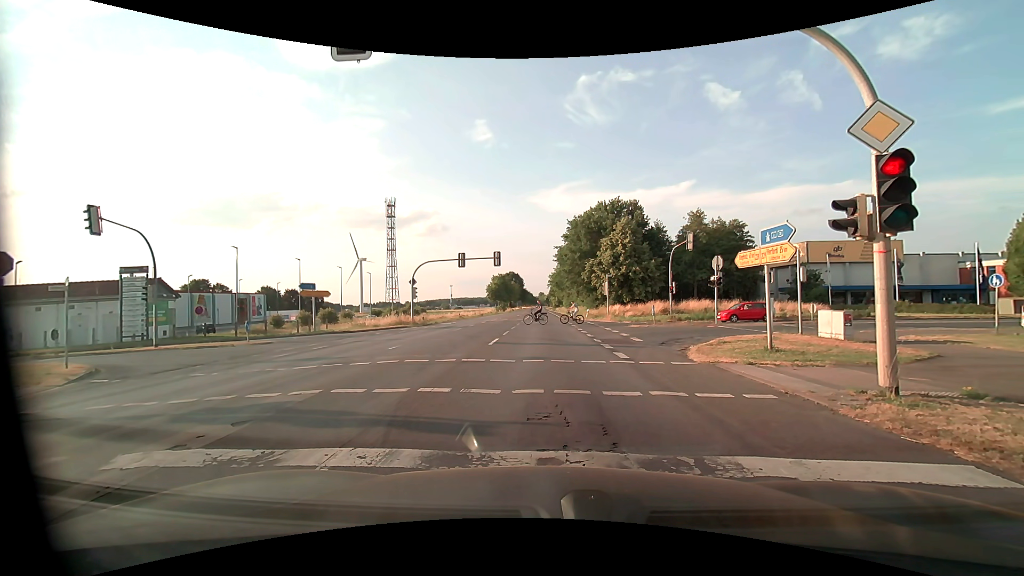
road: primary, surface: asphalt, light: Day
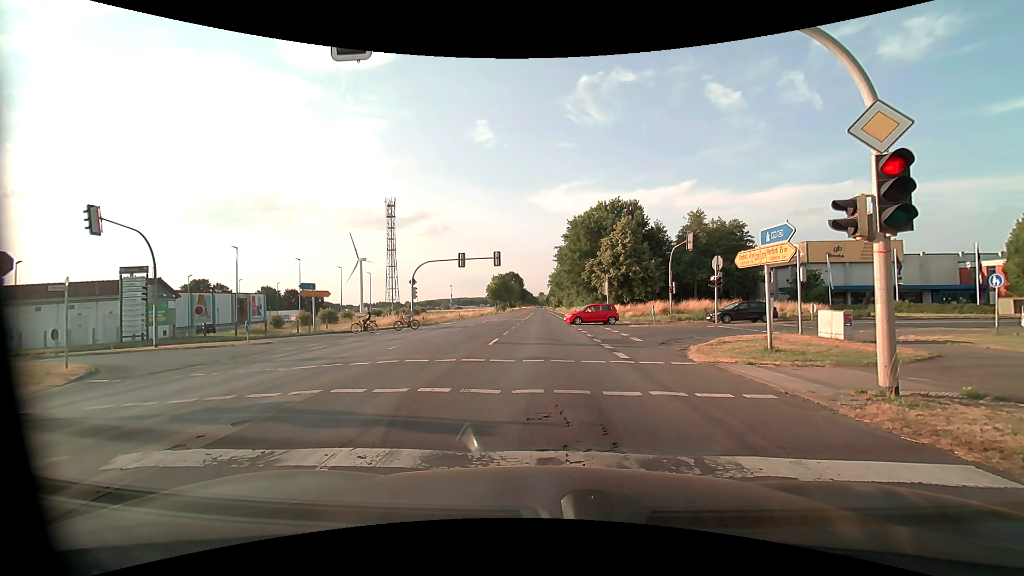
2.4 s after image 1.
(0.0, 0.0) m; 0°
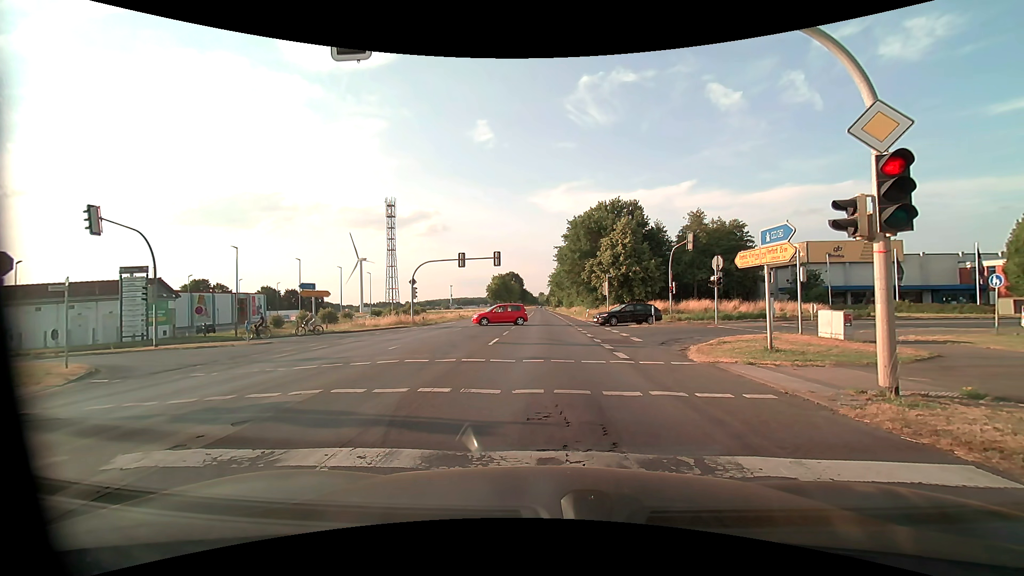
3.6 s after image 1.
(0.0, 0.0) m; 0°
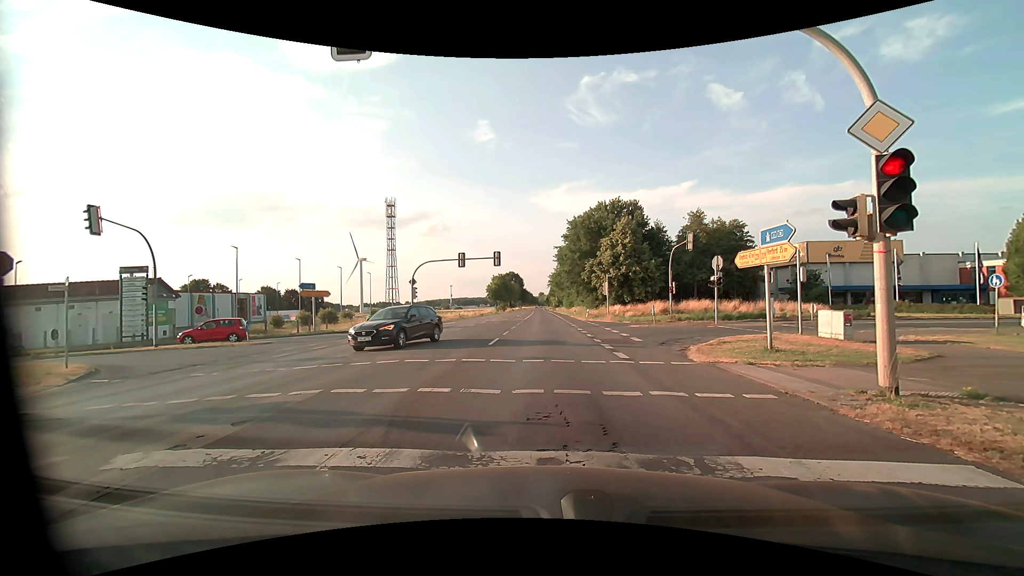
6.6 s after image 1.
(0.0, 0.0) m; 0°
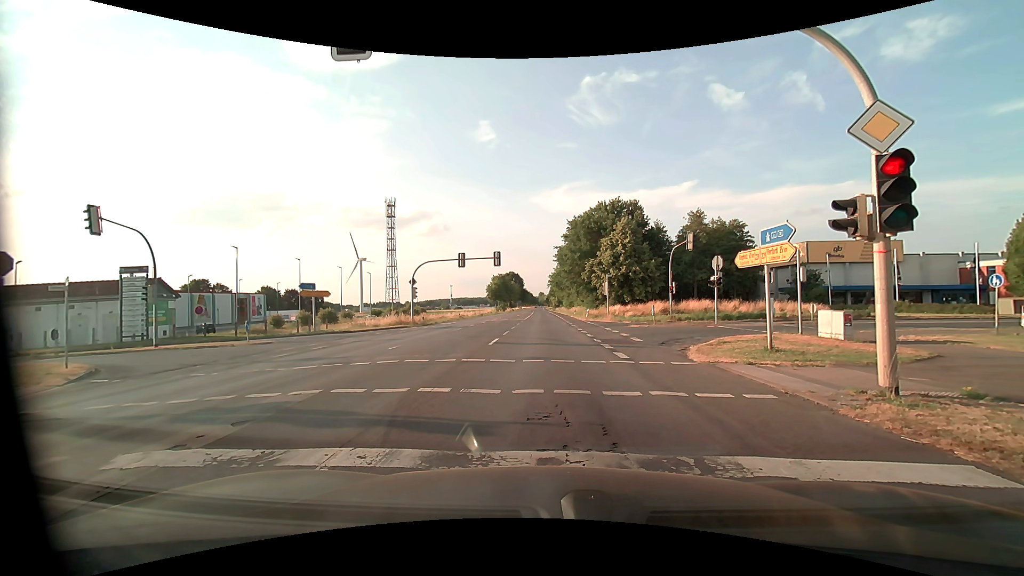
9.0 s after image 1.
(0.0, 0.0) m; 0°
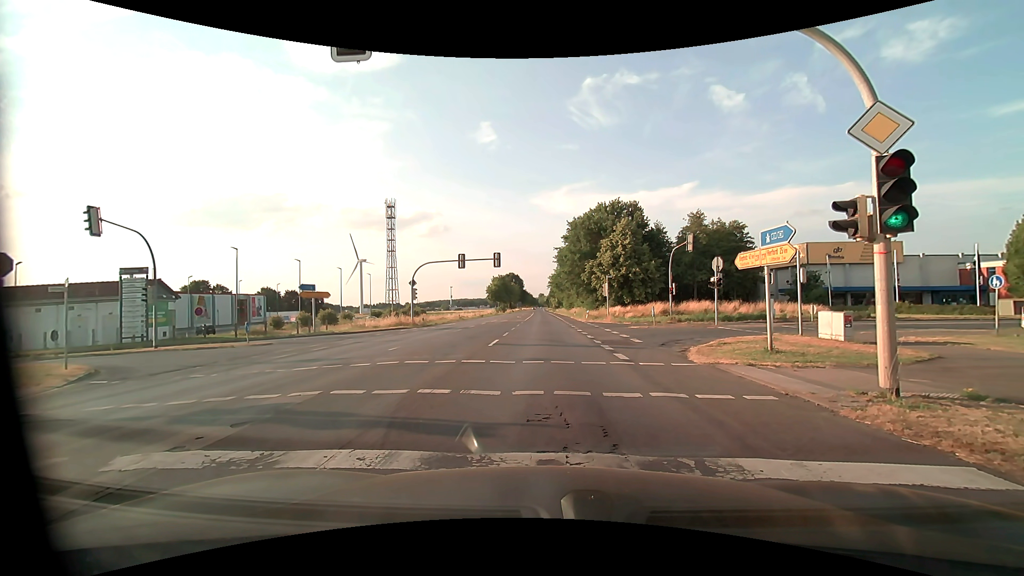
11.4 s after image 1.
(0.0, 0.0) m; 0°
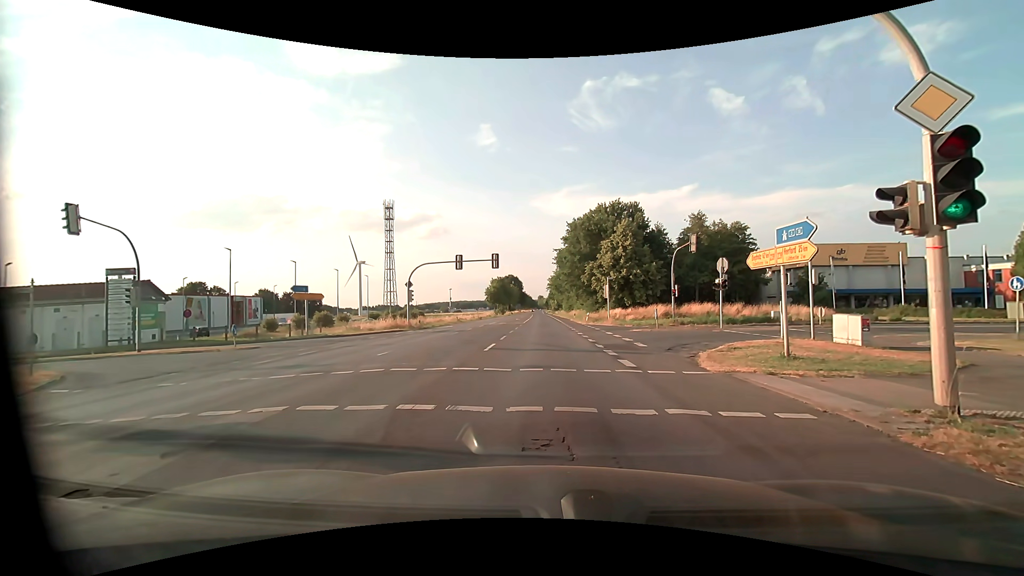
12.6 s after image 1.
(0.0, +1.1) m; +1°
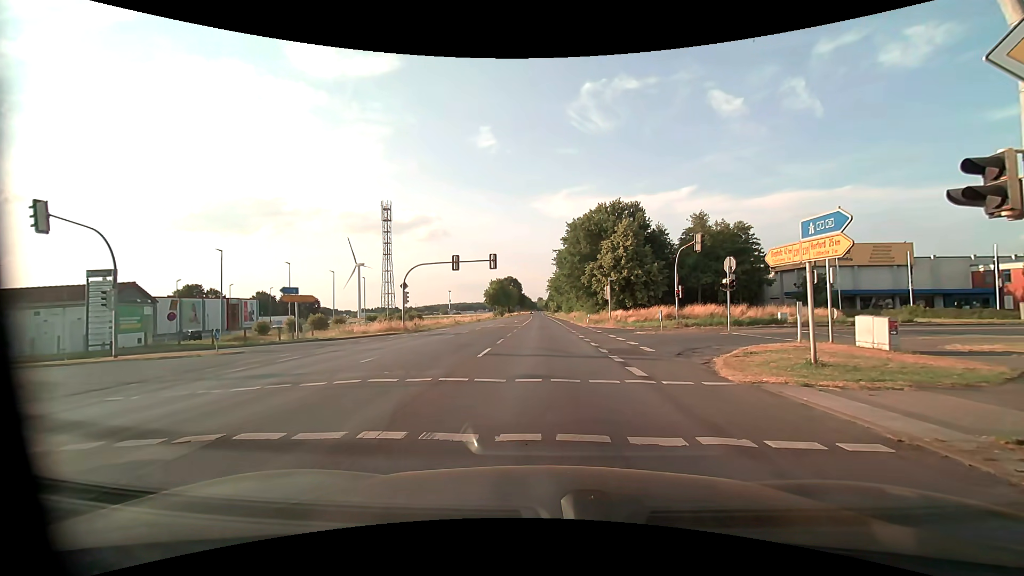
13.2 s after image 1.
(0.0, +1.5) m; 0°
(0, +10) (+2, +20) (+9, +27) (+18, +31) (+28, +33) (+37, +35) (+47, +37) (+57, +39) (+67, +41) (+76, +43) m
